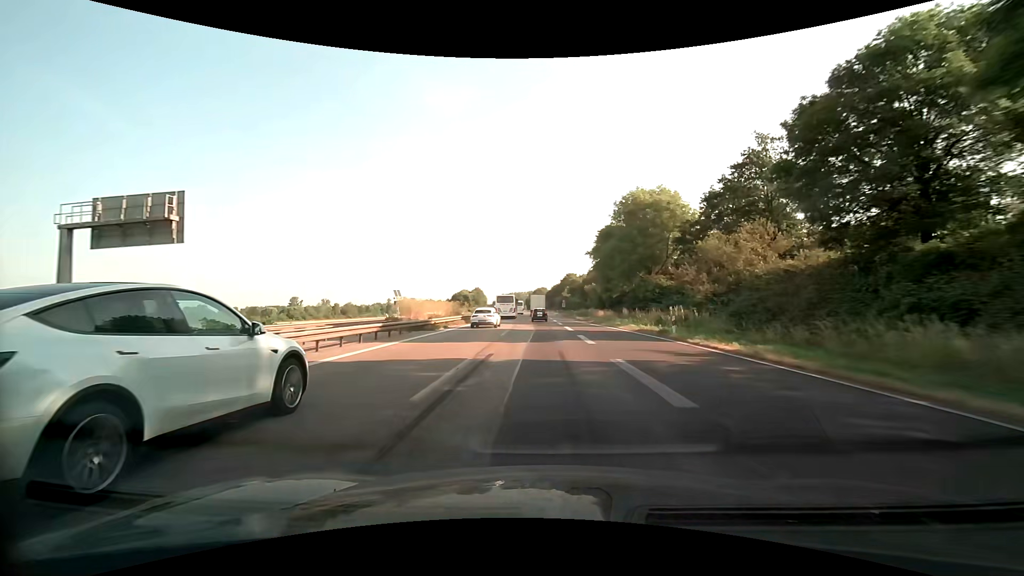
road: motorway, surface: asphalt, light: Day
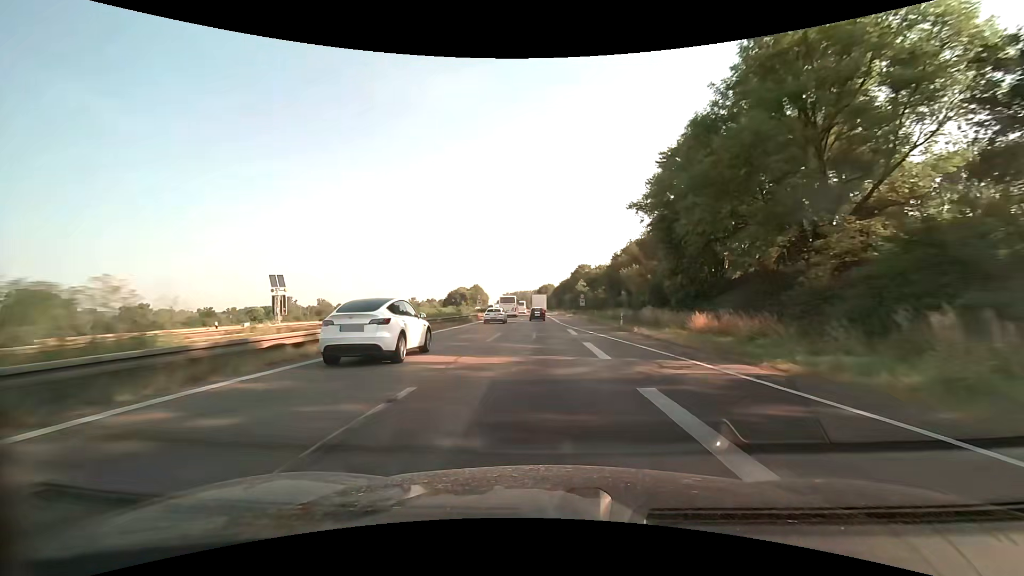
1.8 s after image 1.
(-0.1, +40.9) m; -1°
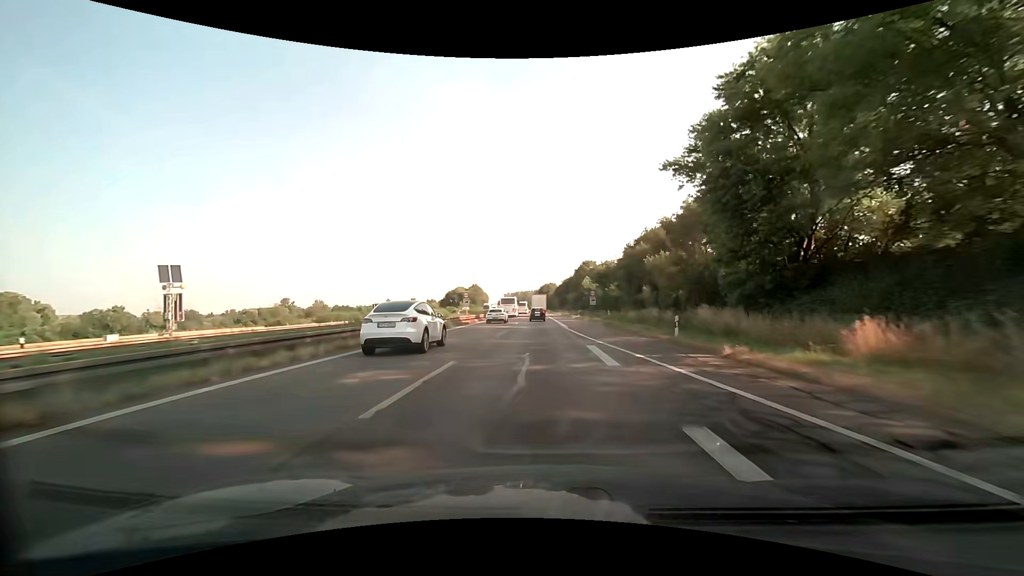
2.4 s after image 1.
(0.0, +13.6) m; 0°
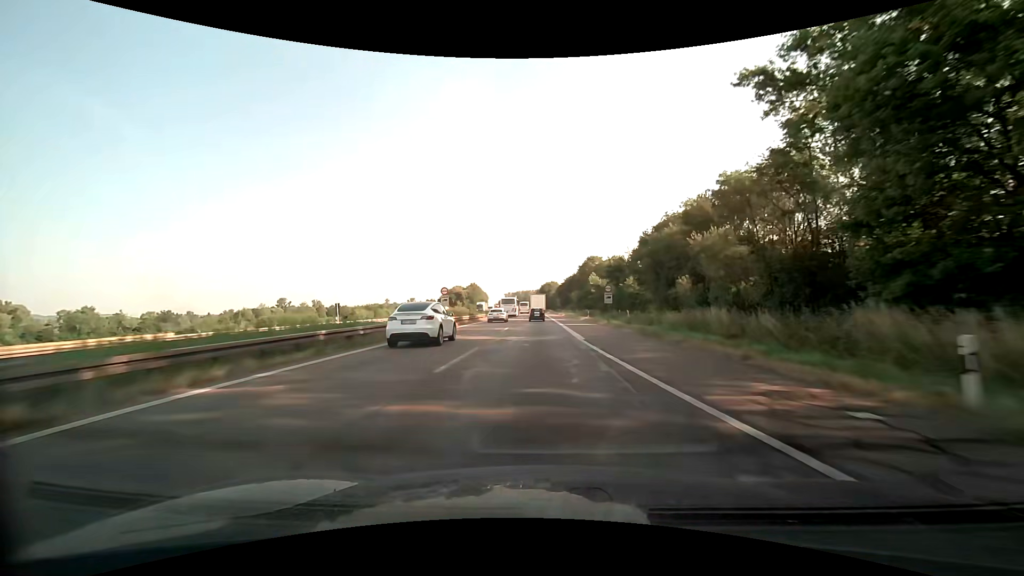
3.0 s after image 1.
(0.0, +13.6) m; -1°
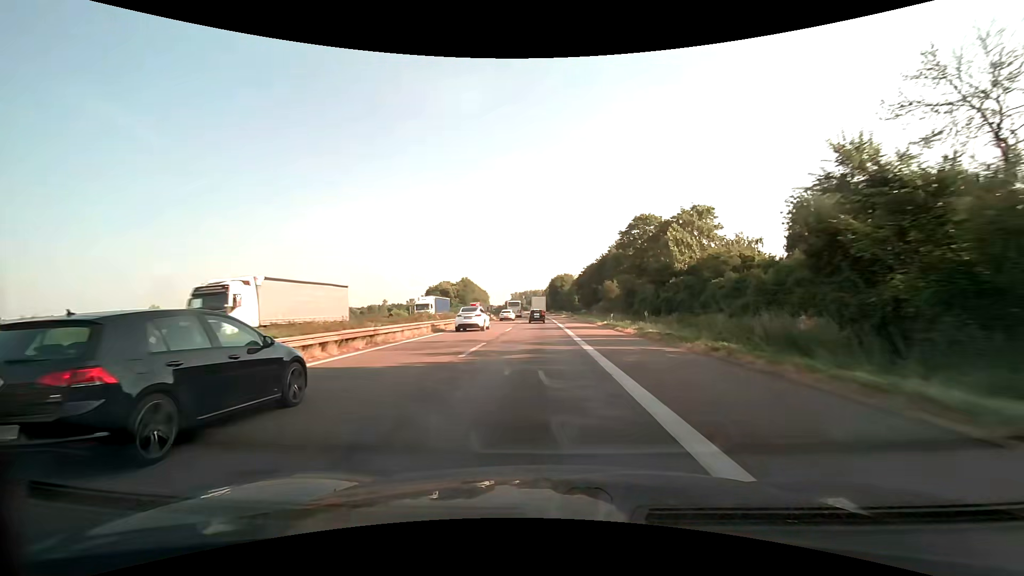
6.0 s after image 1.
(0.0, +67.7) m; -1°
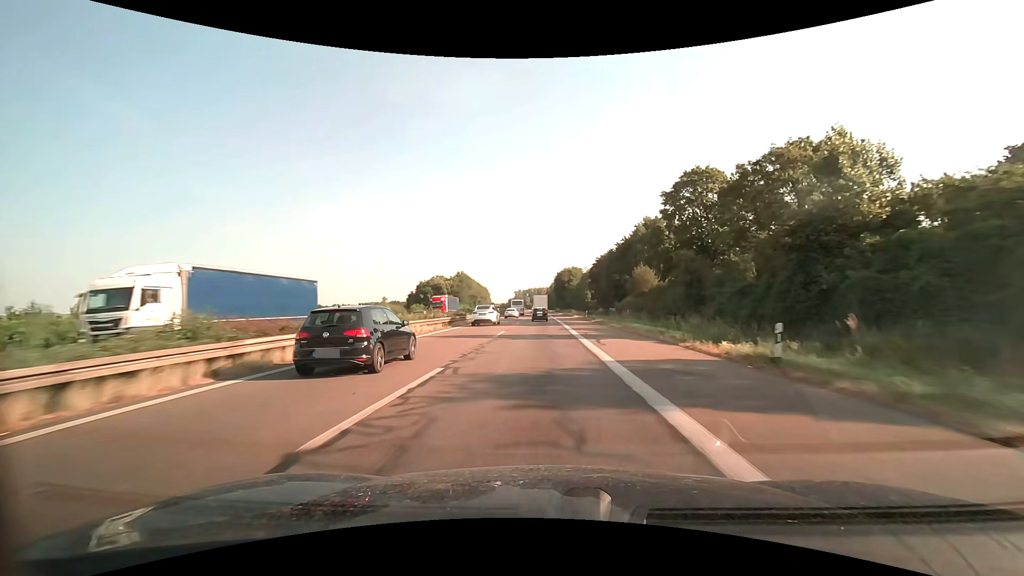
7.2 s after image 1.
(-0.1, +27.0) m; 0°
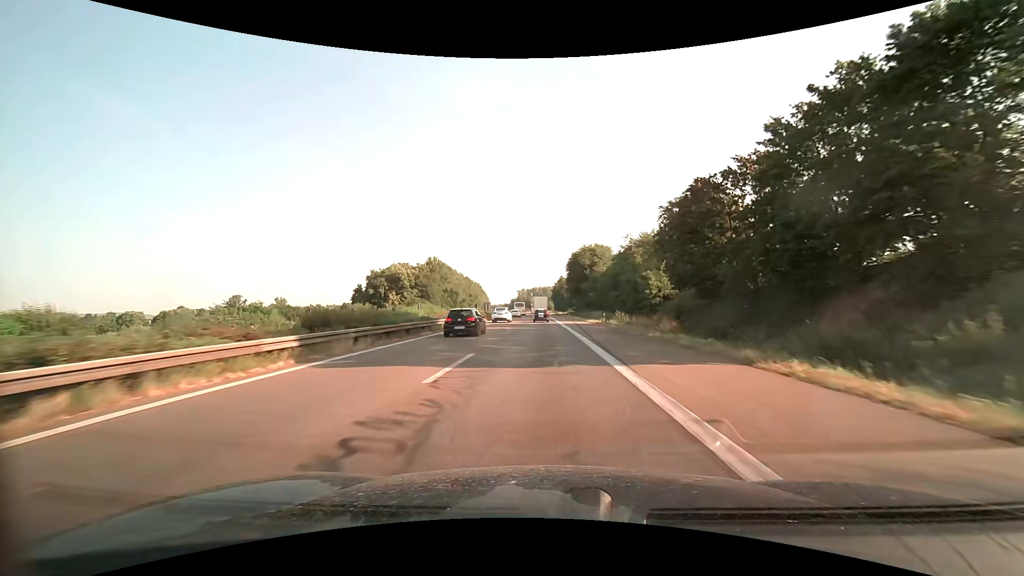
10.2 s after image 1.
(-0.5, +67.3) m; -1°
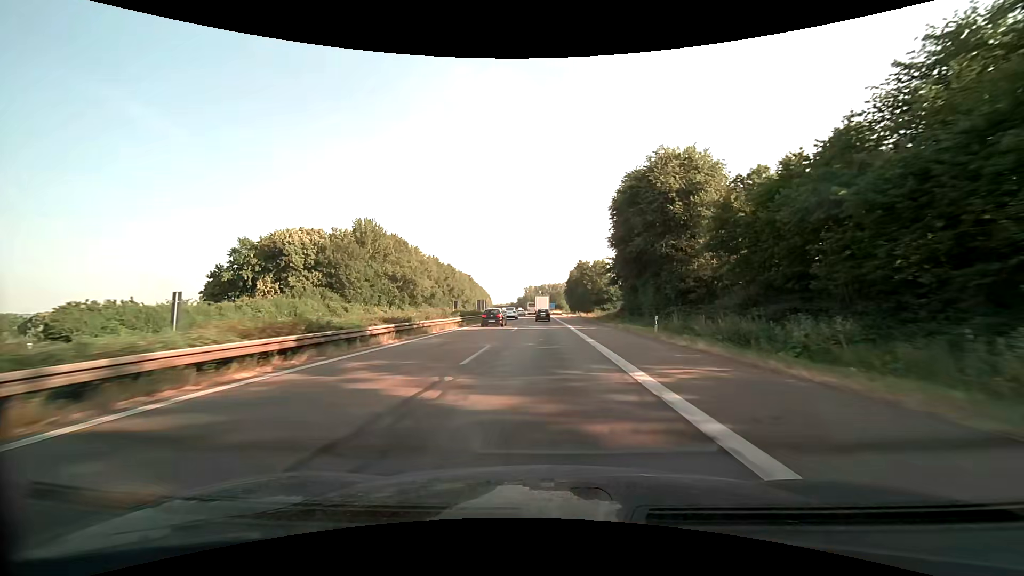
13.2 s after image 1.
(-0.5, +68.7) m; -1°
(0, +10) (0, +20) (0, +30) (0, +40) (0, +50) (0, +60) (-1, +70) (-1, +80) (-1, +90) (-1, +100) m
